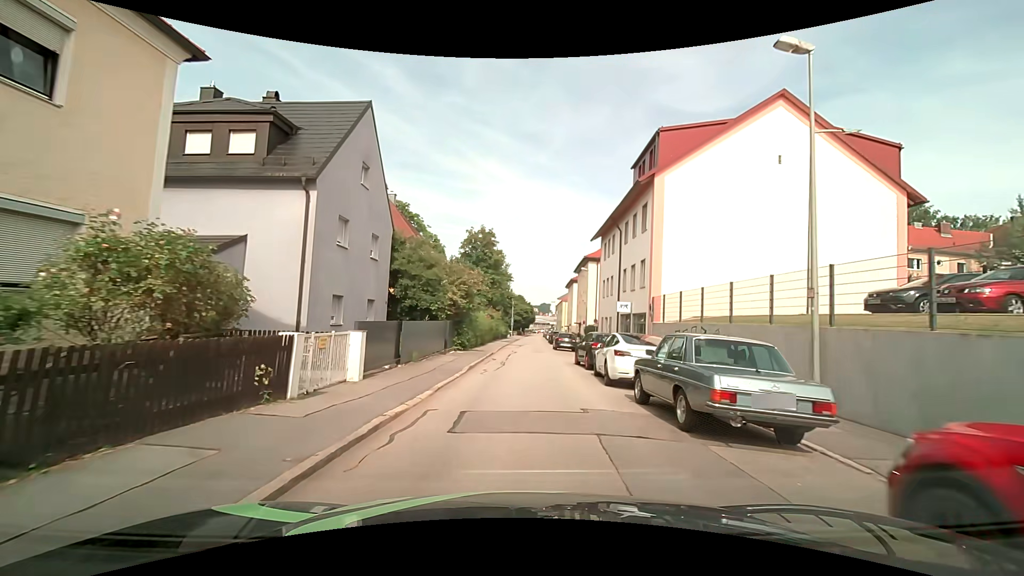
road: residential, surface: asphalt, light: Day
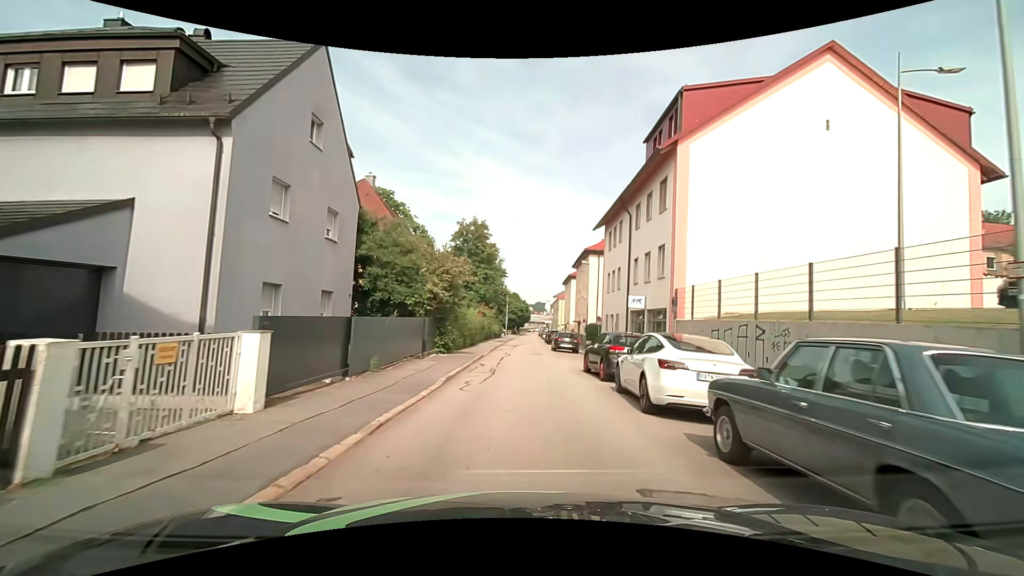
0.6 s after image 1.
(0.0, +4.5) m; 0°
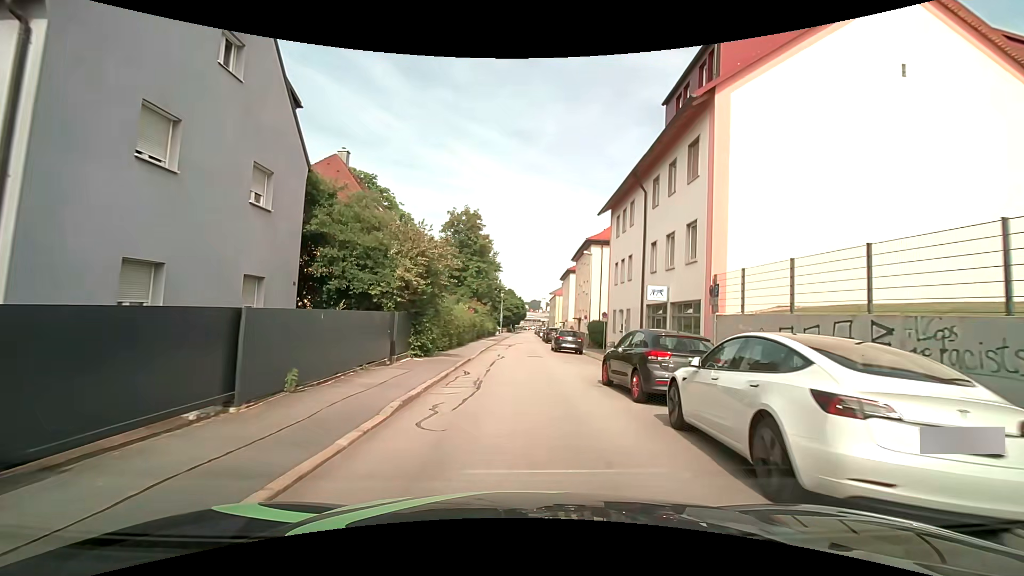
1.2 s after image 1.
(+0.1, +4.5) m; +1°
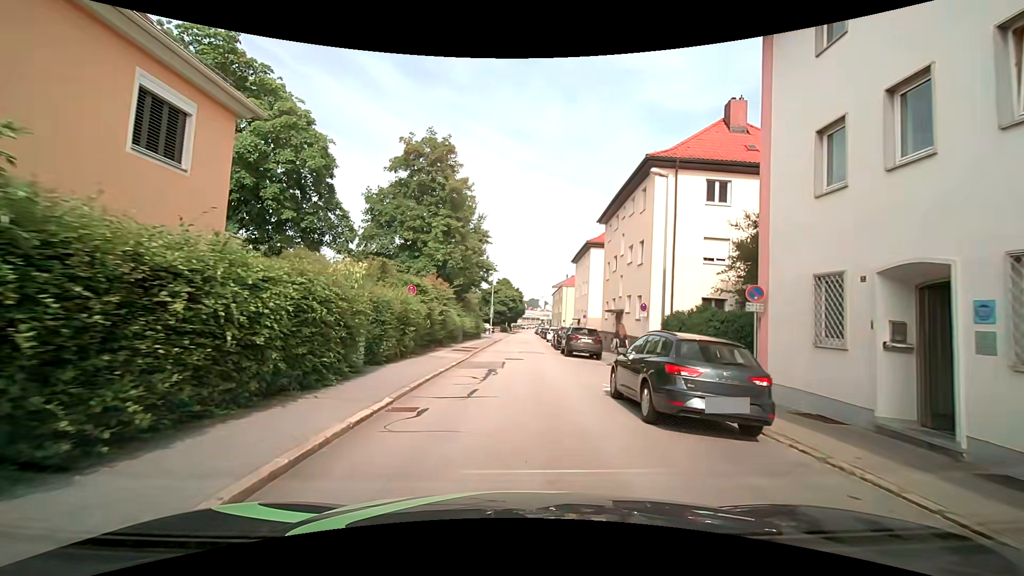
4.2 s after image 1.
(+0.5, +22.5) m; +1°
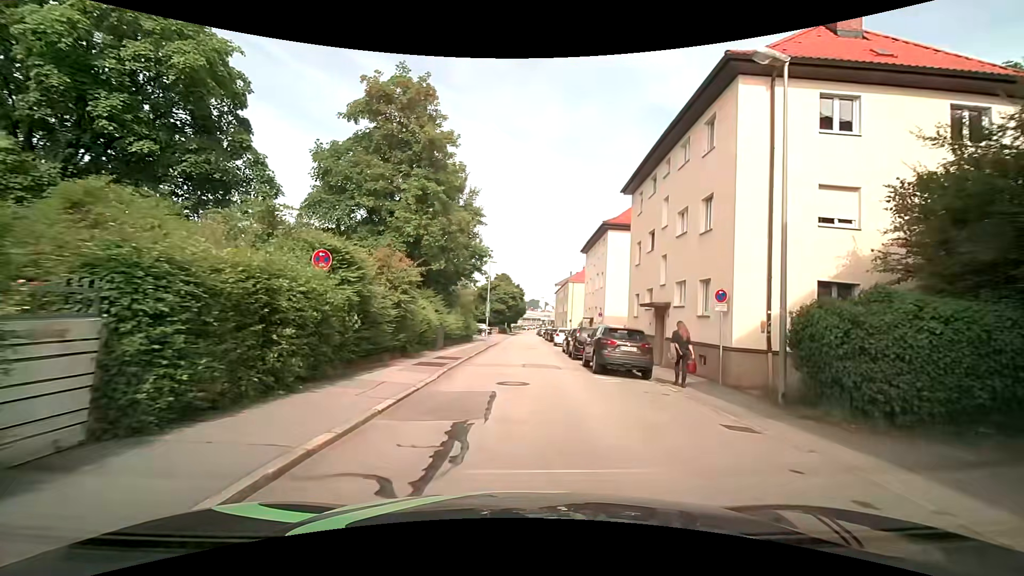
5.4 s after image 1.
(0.0, +9.1) m; 0°
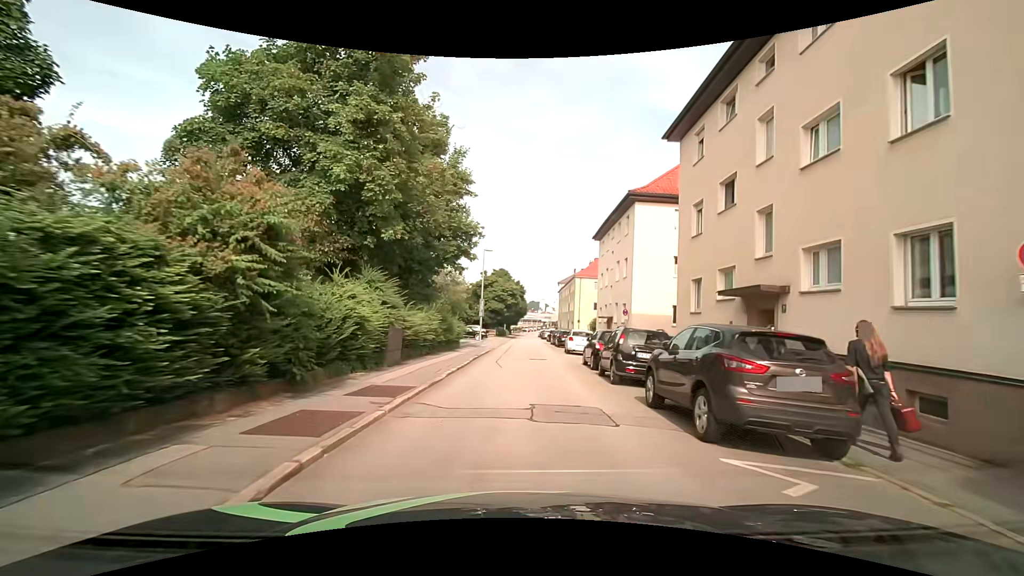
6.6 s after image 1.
(+0.1, +9.2) m; +1°
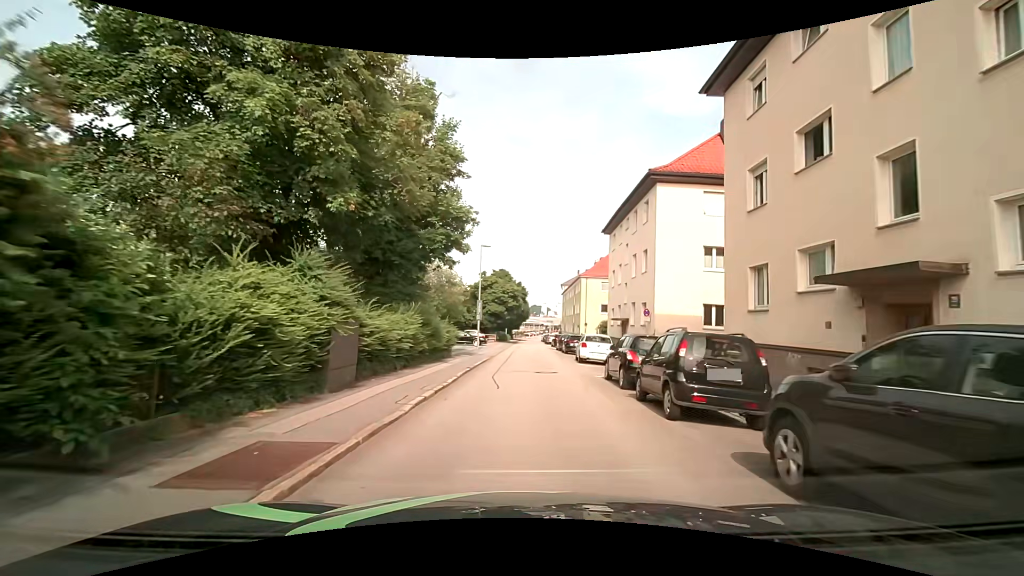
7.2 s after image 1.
(-0.1, +4.6) m; -1°
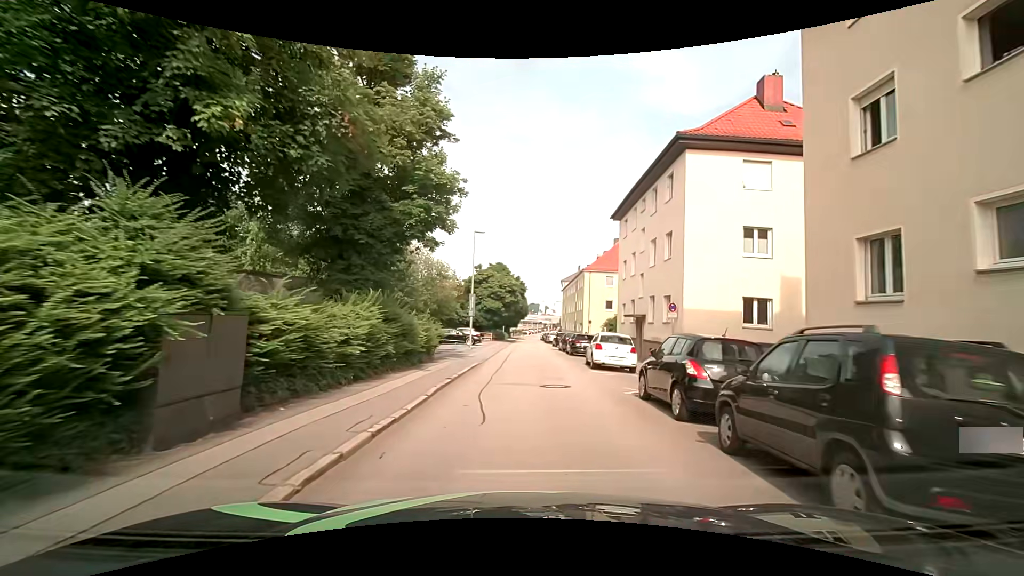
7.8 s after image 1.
(0.0, +4.7) m; +1°
(0, +10) (0, +20) (0, +30) (0, +40) (0, +50) (+1, +60) (+1, +70) (+1, +80) (+1, +90) (+1, +100) m
